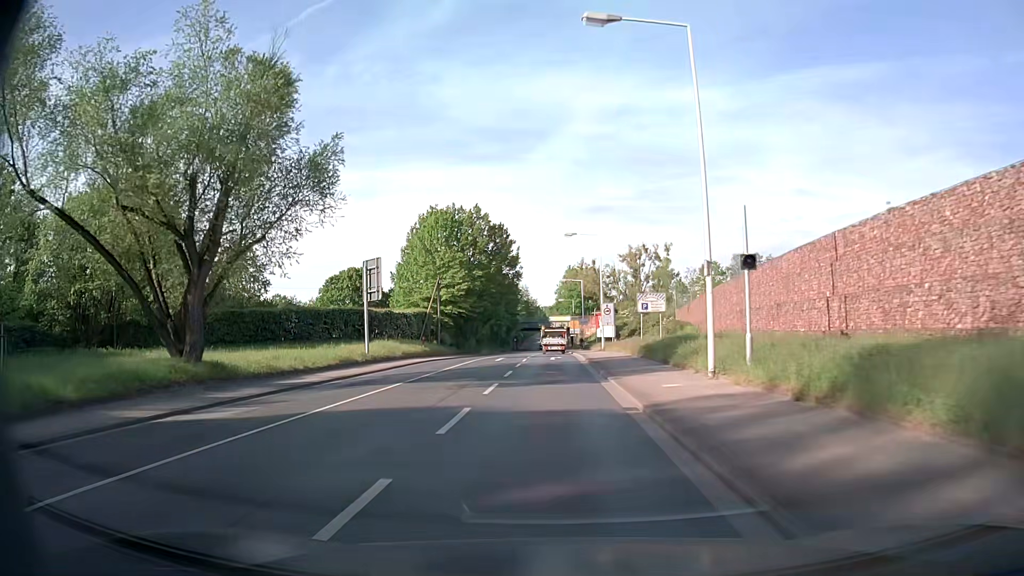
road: secondary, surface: asphalt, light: Day
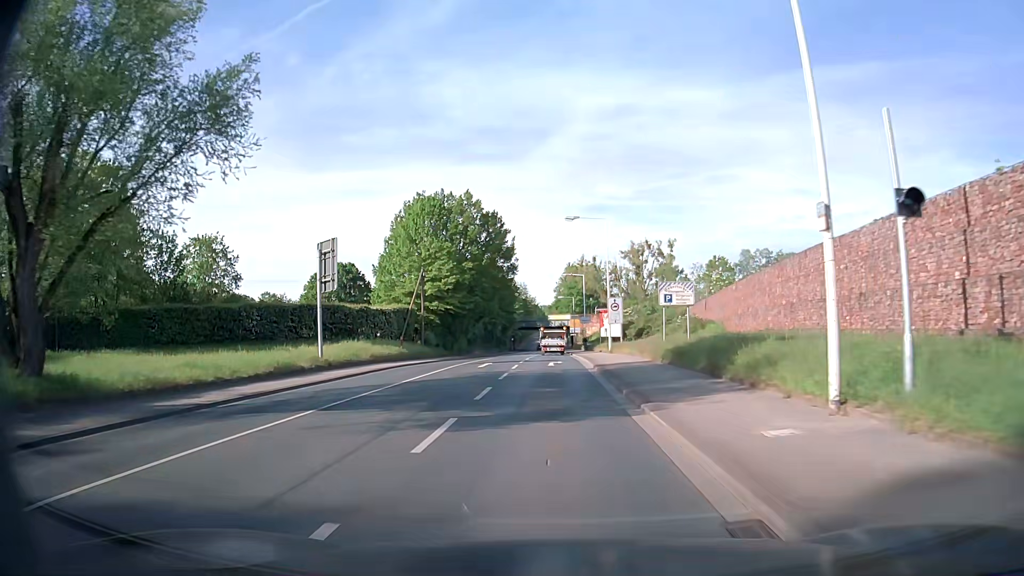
(0.0, +7.6) m; 0°
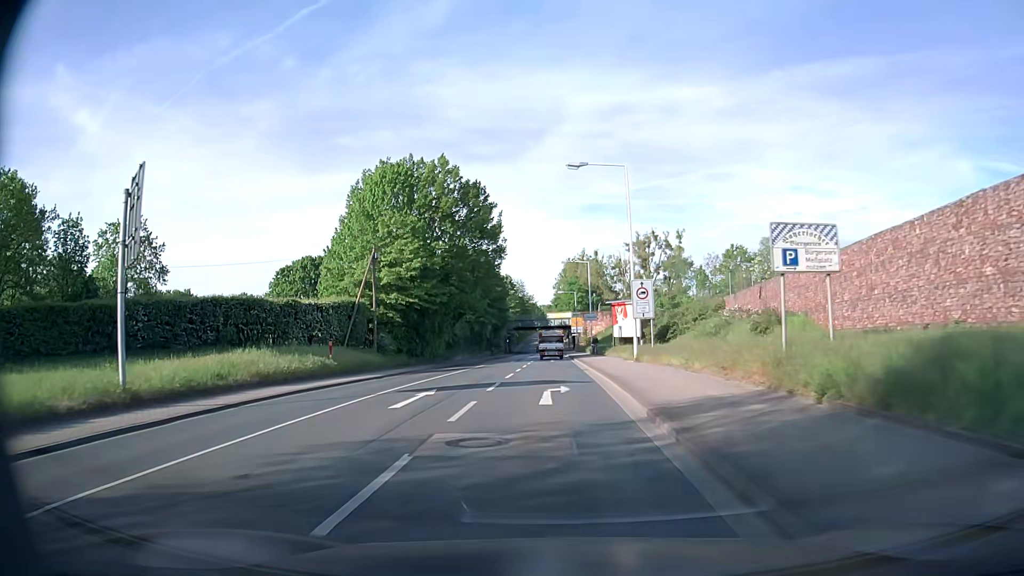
(0.0, +15.1) m; 0°
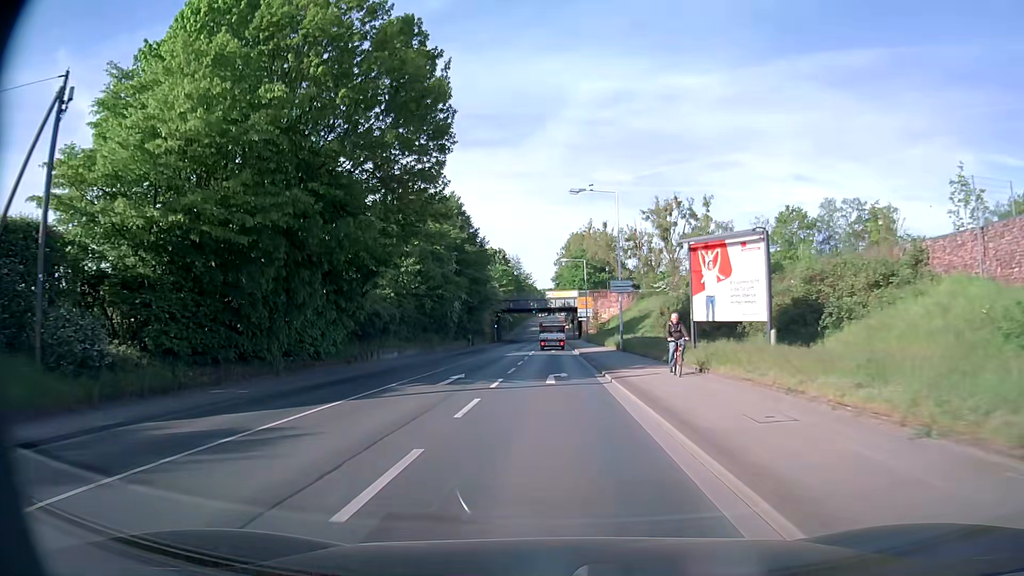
(-0.2, +29.8) m; 0°
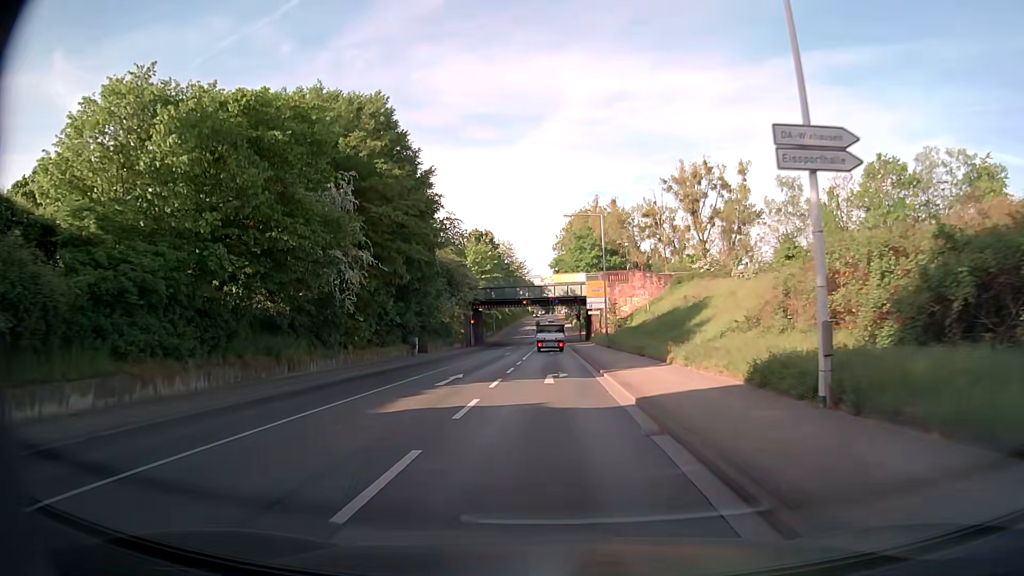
(-0.1, +30.1) m; -1°
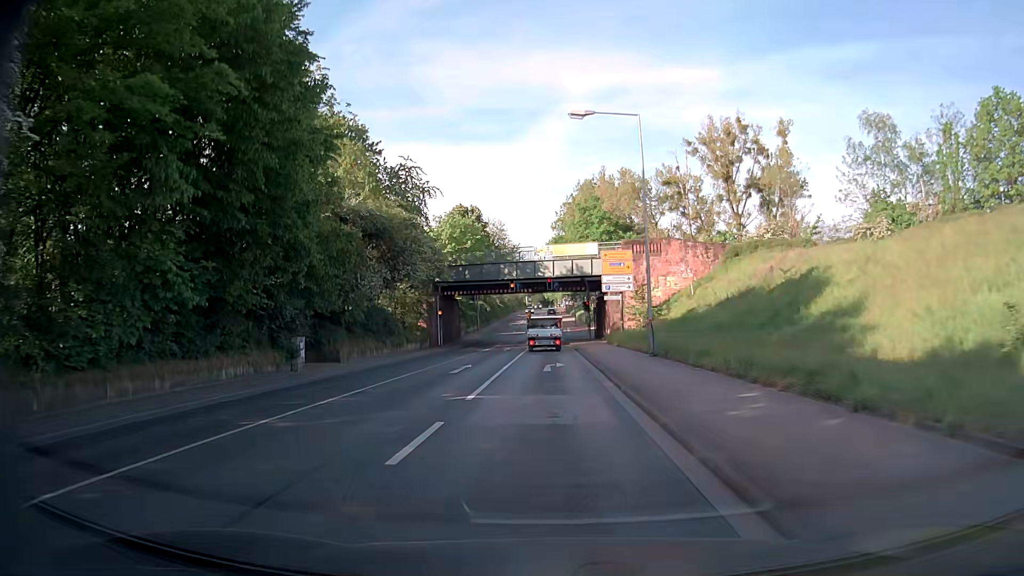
(+0.2, +21.9) m; 0°
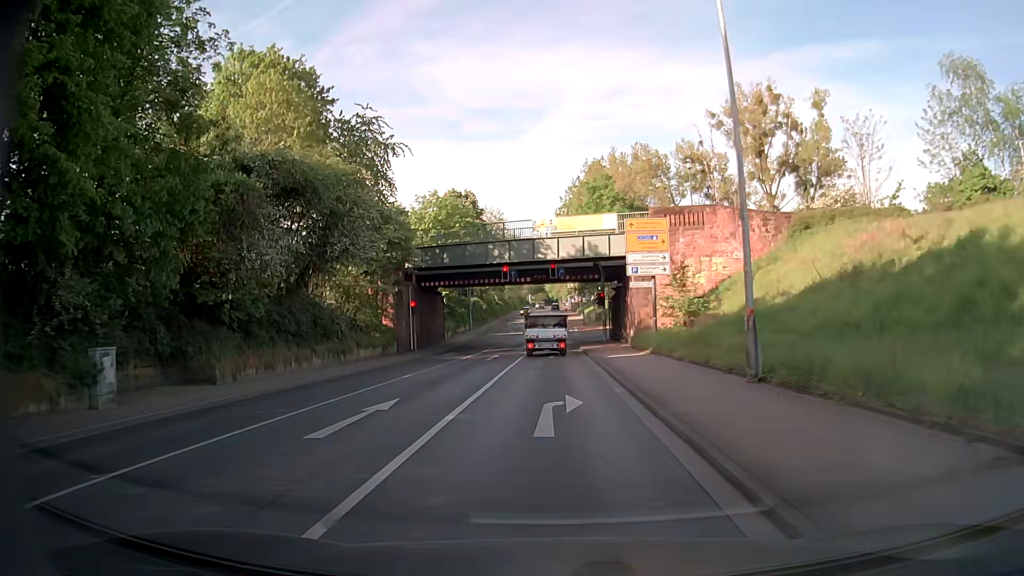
(0.0, +12.5) m; 0°
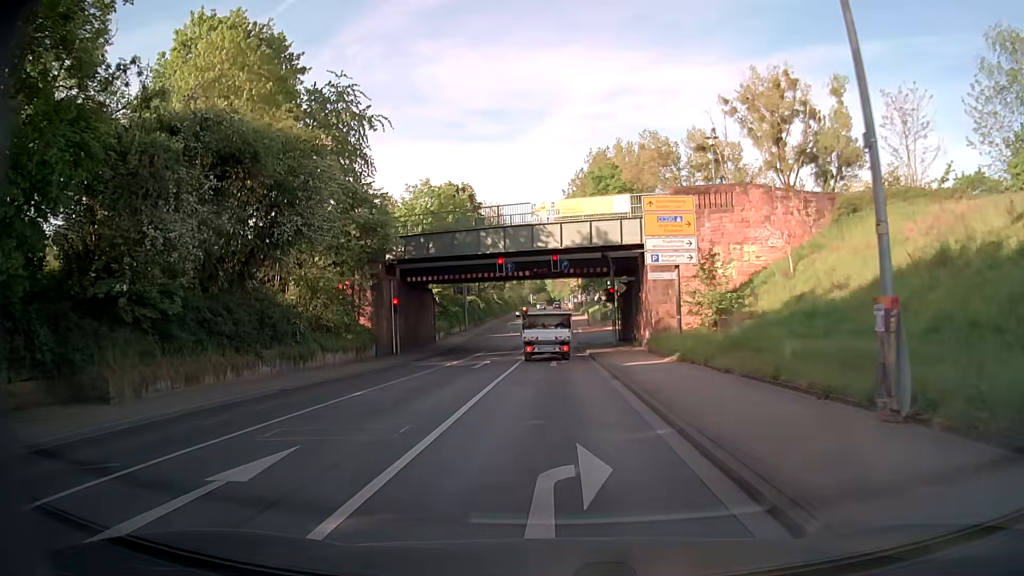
(0.0, +5.5) m; 0°
